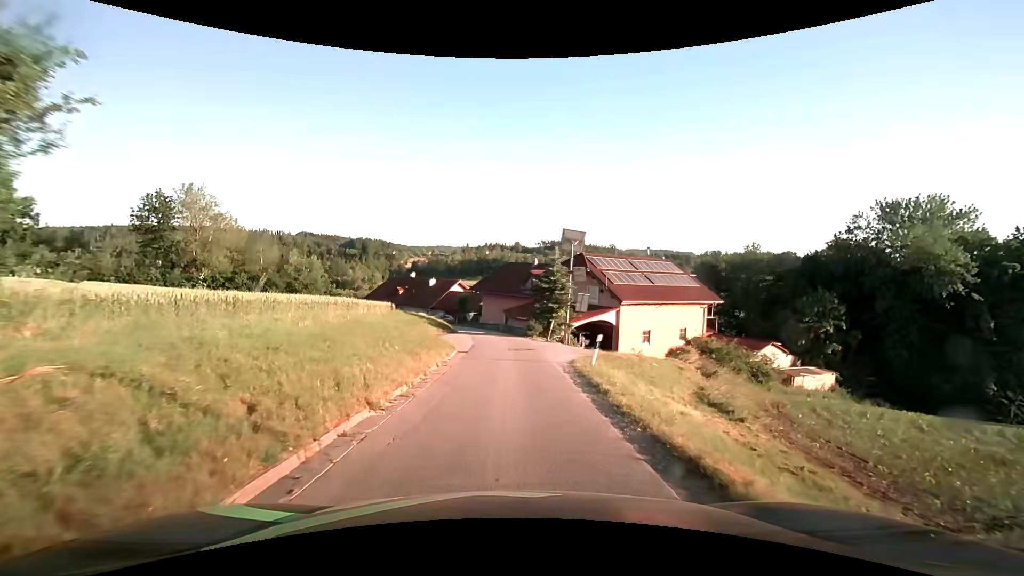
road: unclassified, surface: asphalt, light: Day
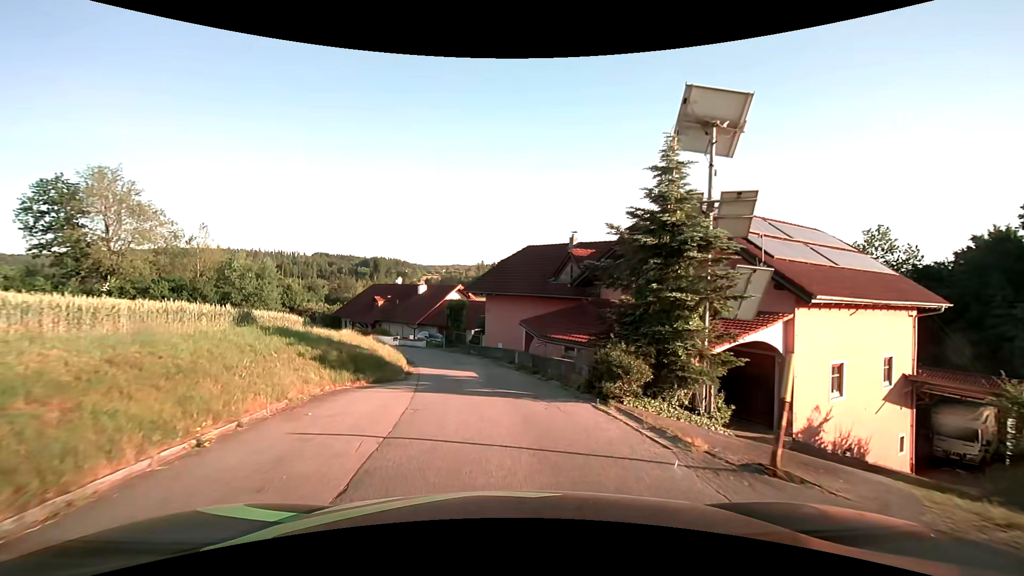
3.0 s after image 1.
(+0.2, +21.9) m; -1°
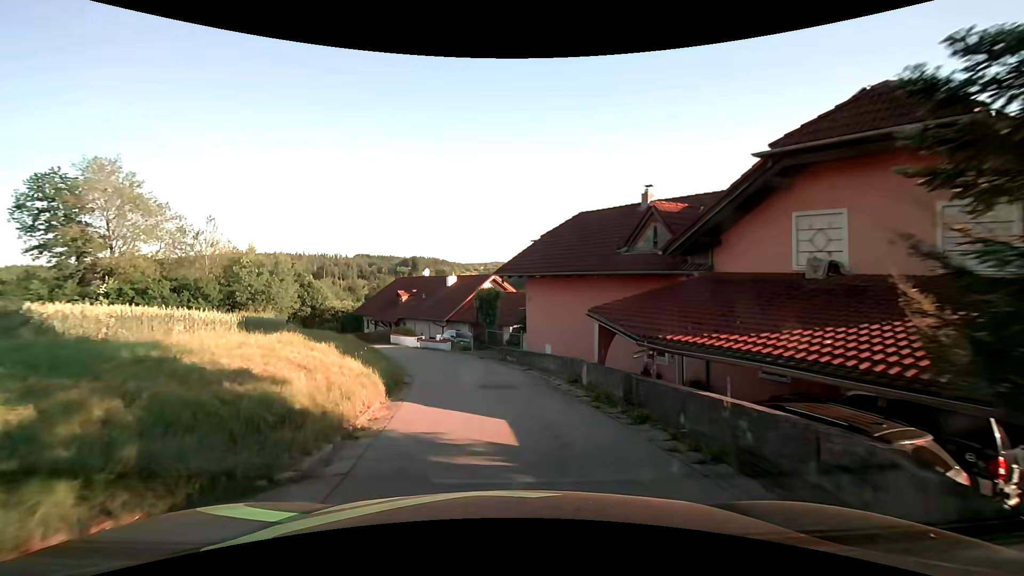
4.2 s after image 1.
(-0.3, +8.8) m; -4°
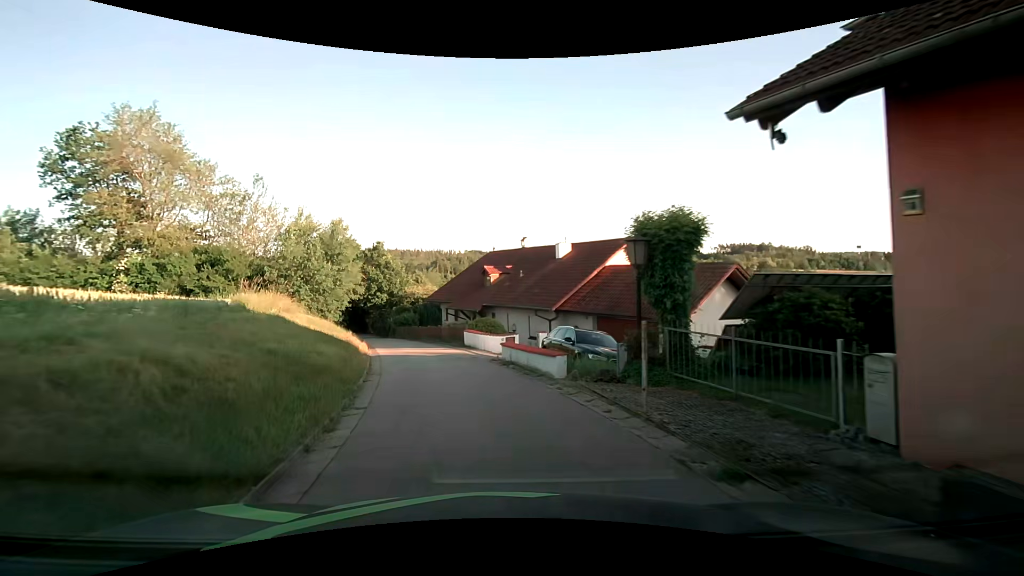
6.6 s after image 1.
(-1.9, +17.9) m; -14°
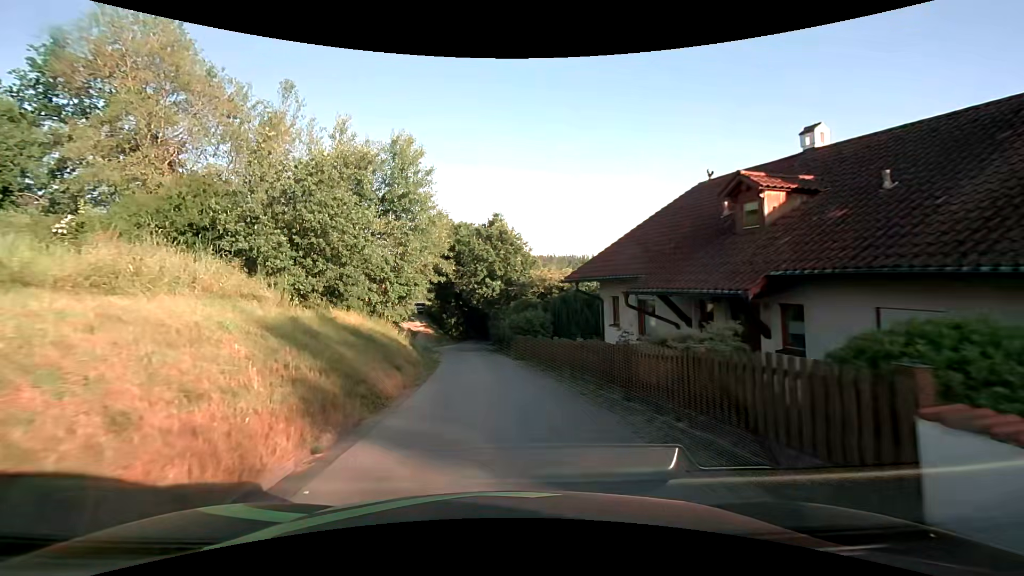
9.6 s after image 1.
(-3.0, +22.0) m; -14°
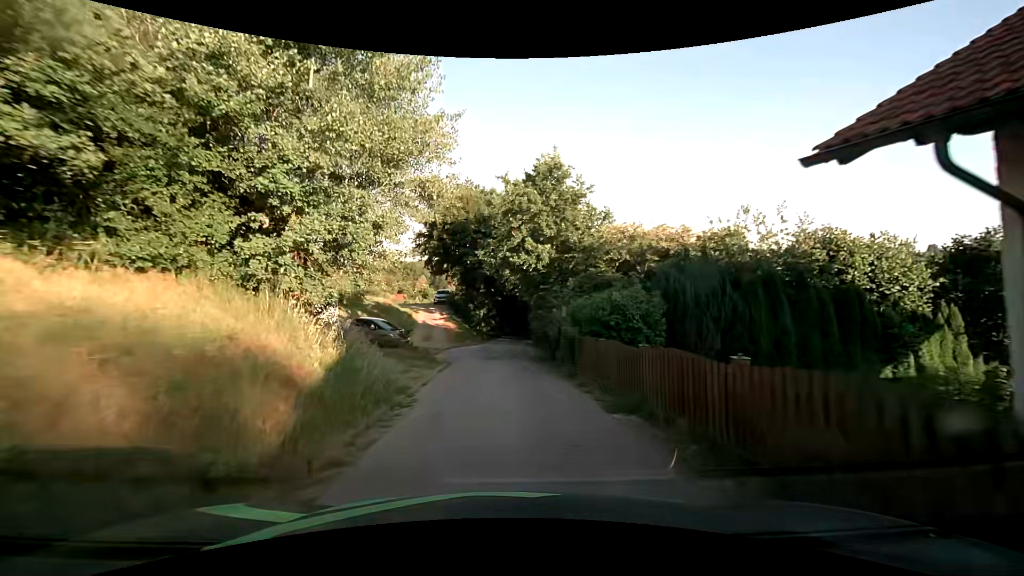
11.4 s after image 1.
(-0.5, +13.5) m; -4°
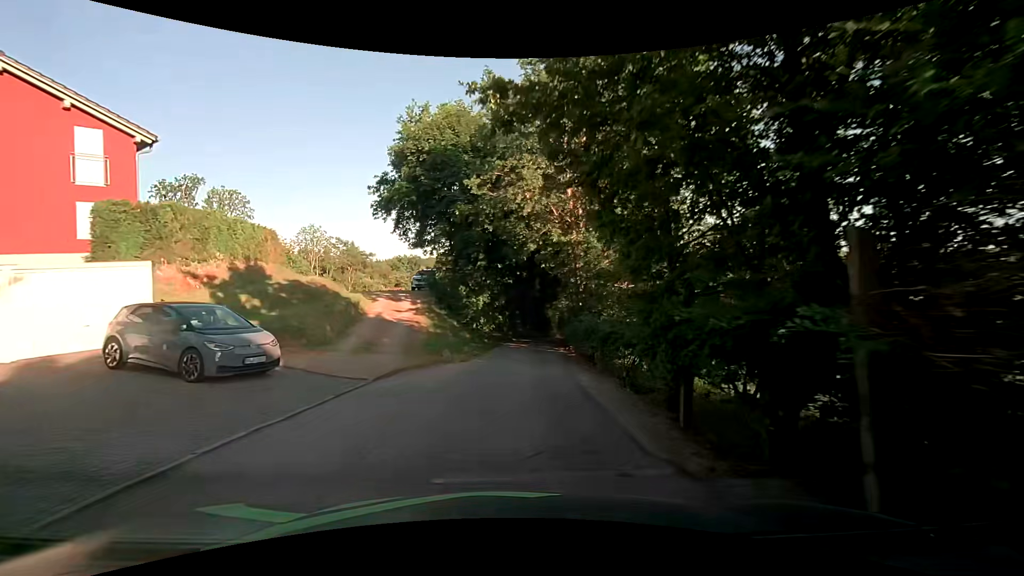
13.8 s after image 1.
(-0.4, +18.2) m; -1°
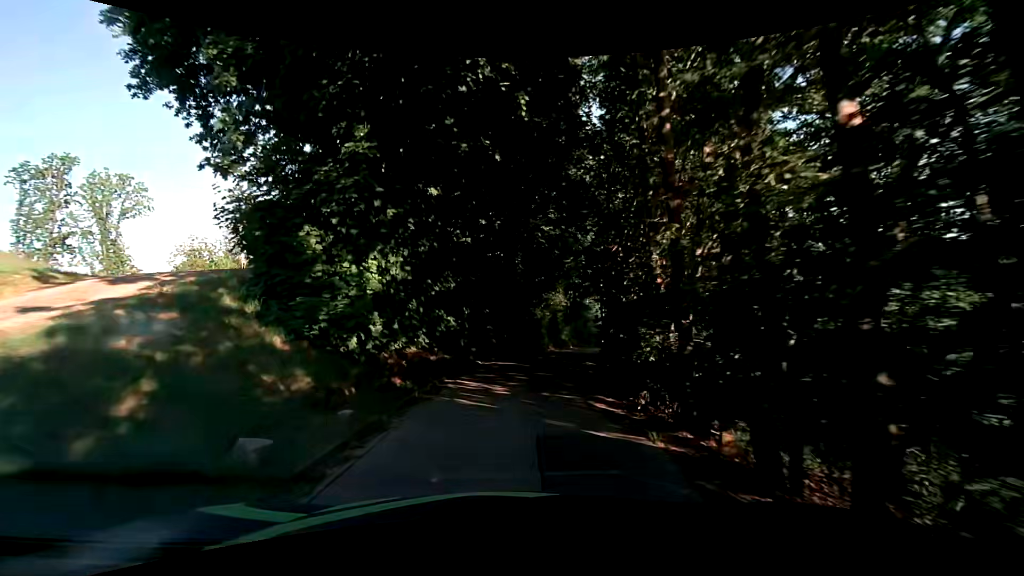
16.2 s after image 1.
(+0.3, +17.9) m; +2°
(0, +10) (+1, +20) (+3, +30) (+6, +39) (+10, +49) (+14, +58) (+18, +67) (+23, +76) (+28, +84) (+33, +93) m
